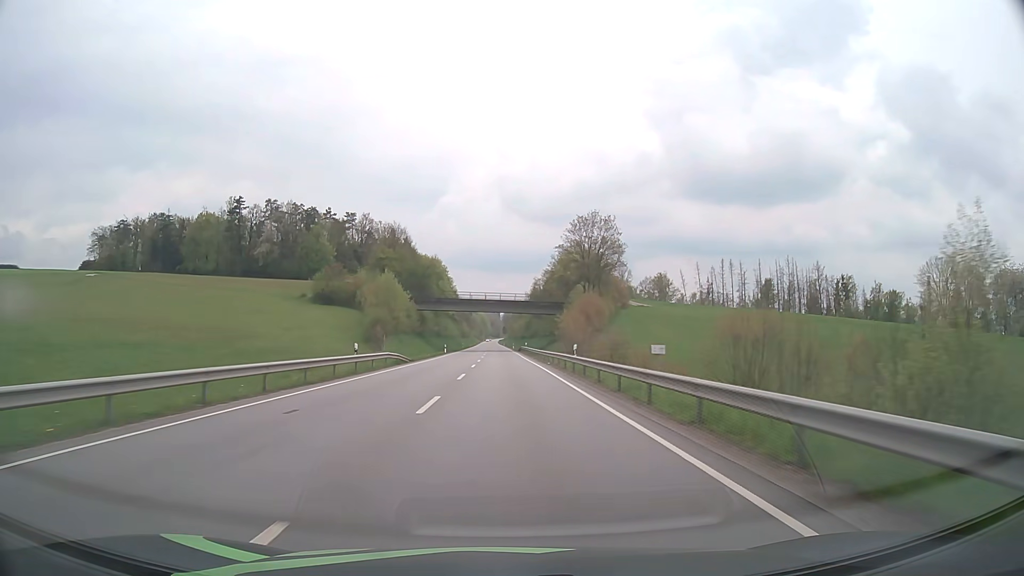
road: primary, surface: asphalt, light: Day
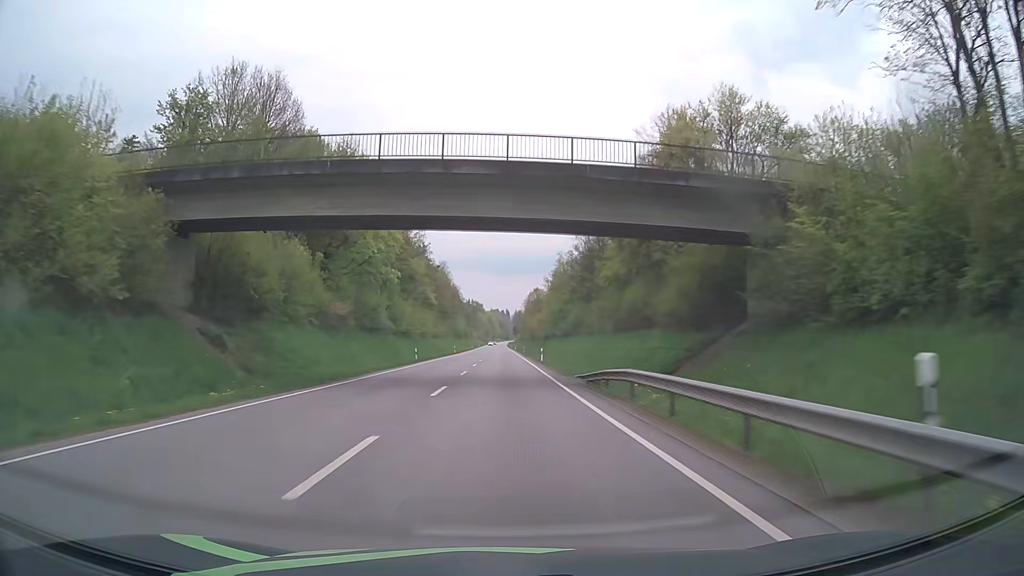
(-0.5, +78.9) m; -1°
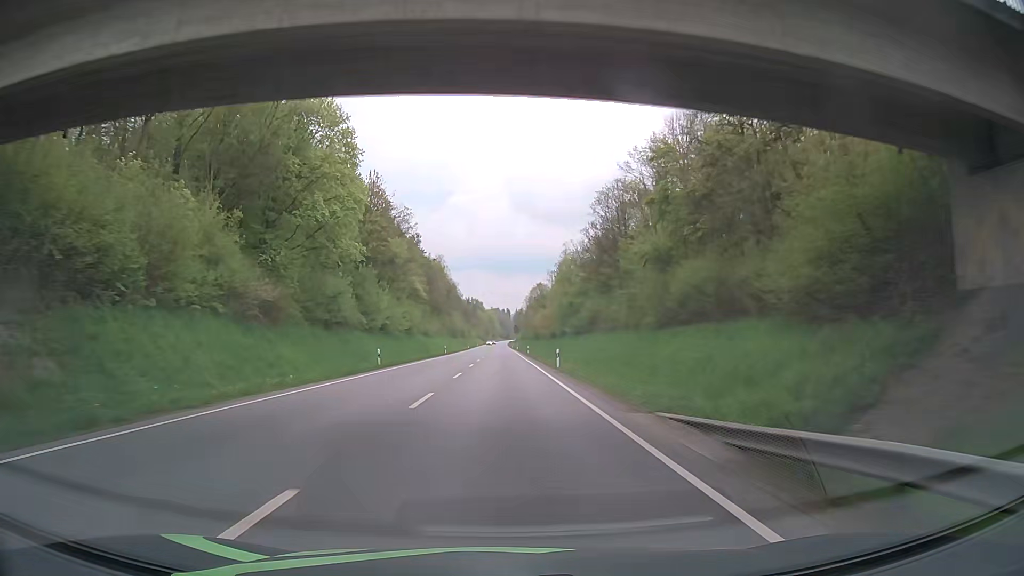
(0.0, +15.8) m; 0°
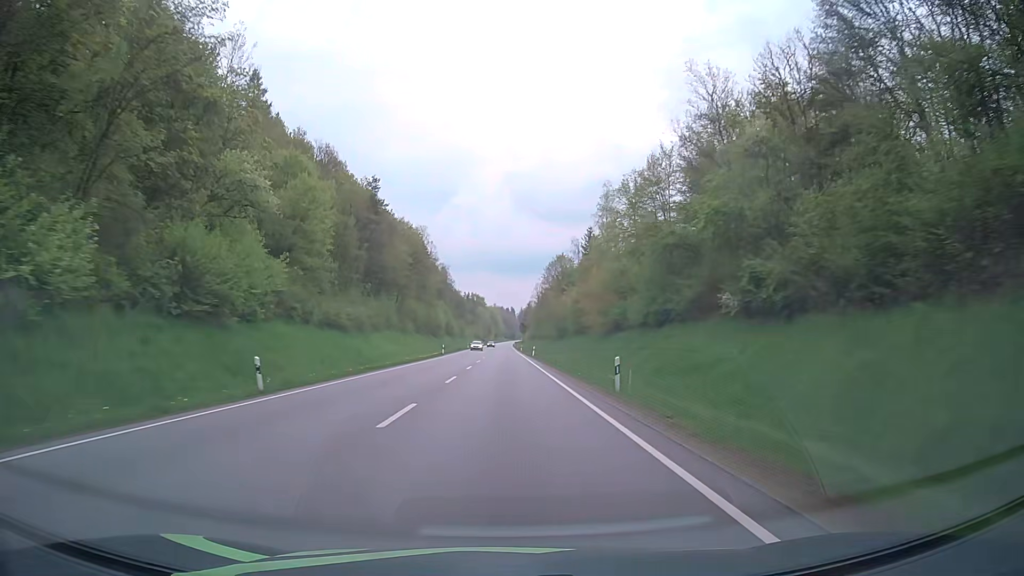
(-0.1, +63.2) m; 0°
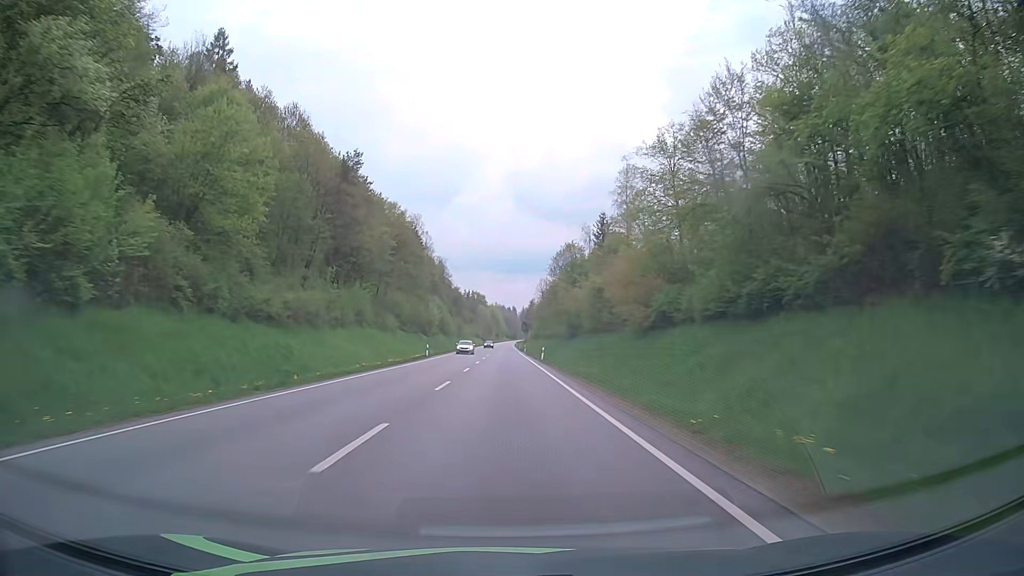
(0.0, +15.8) m; 0°
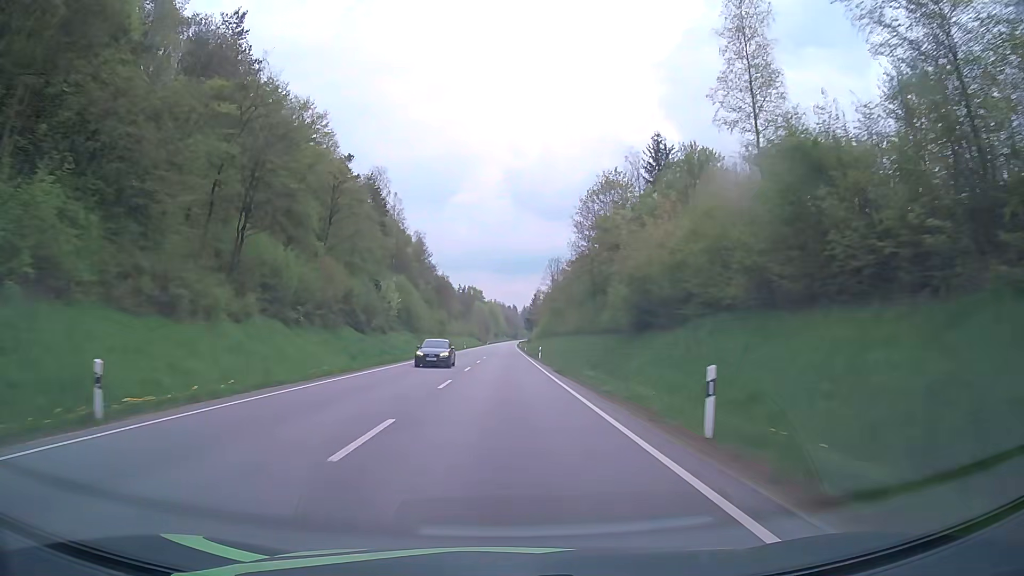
(+0.2, +47.4) m; 0°
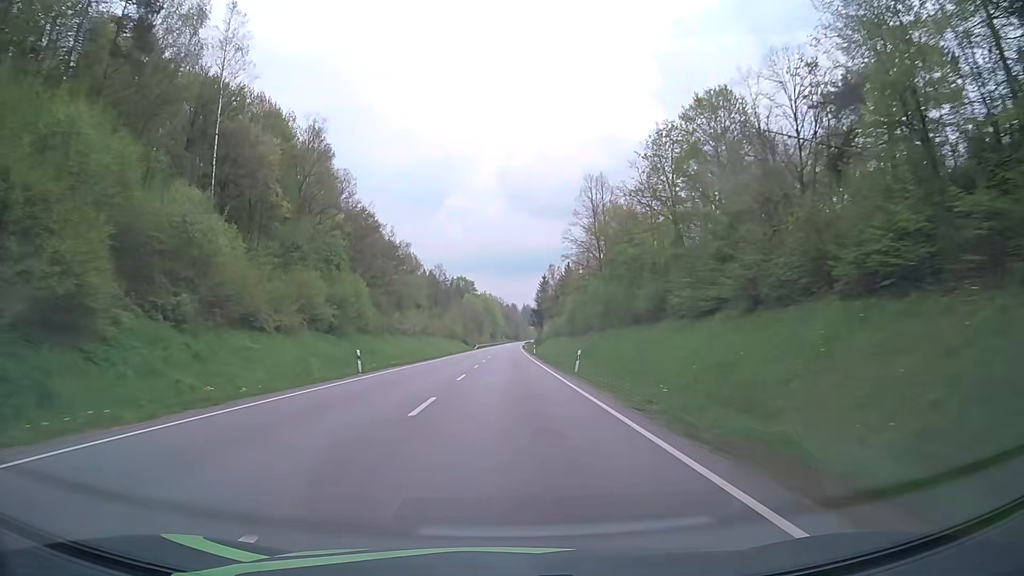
(-0.1, +79.0) m; 0°
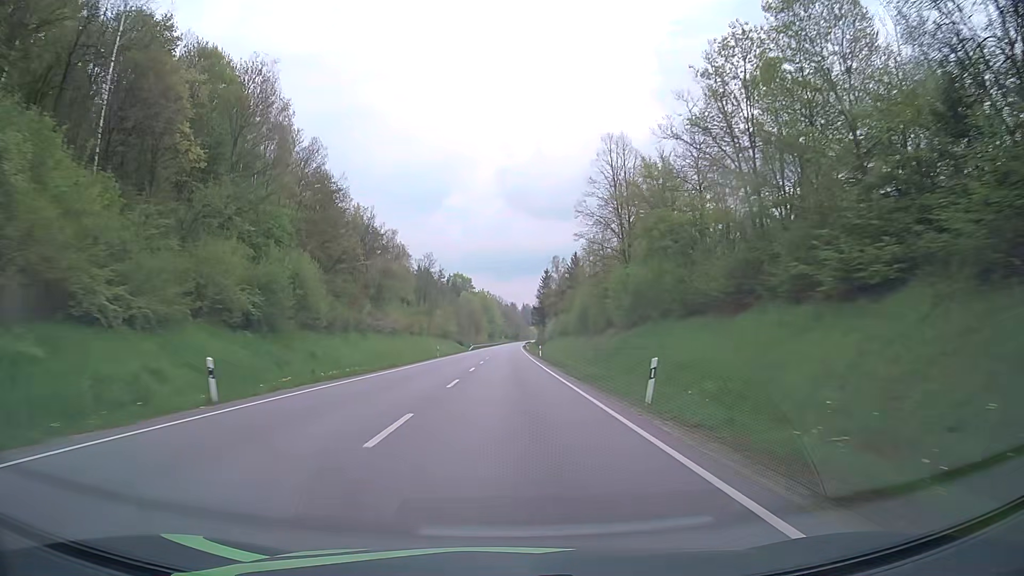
(+0.1, +15.8) m; 0°
(0, +10) (0, +20) (0, +30) (0, +40) (0, +50) (0, +60) (0, +70) (0, +80) (0, +90) (+1, +100) m
